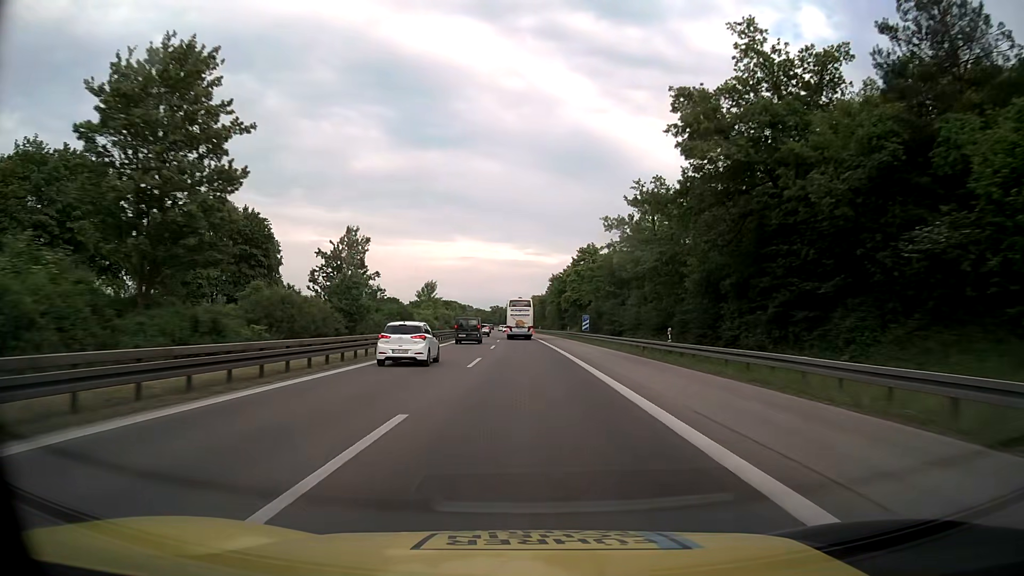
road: motorway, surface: asphalt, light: Day
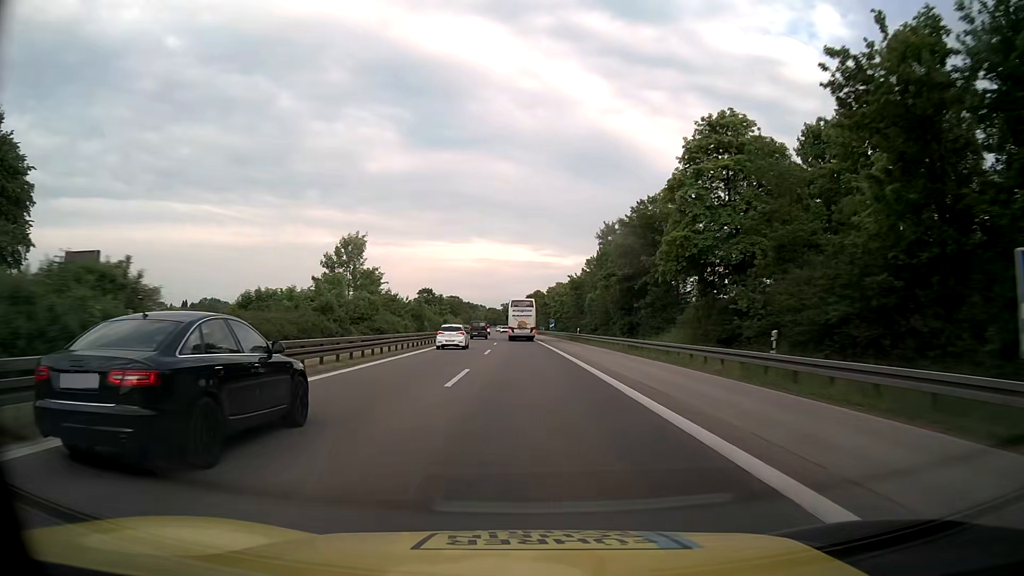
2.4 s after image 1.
(-0.8, +61.4) m; -1°
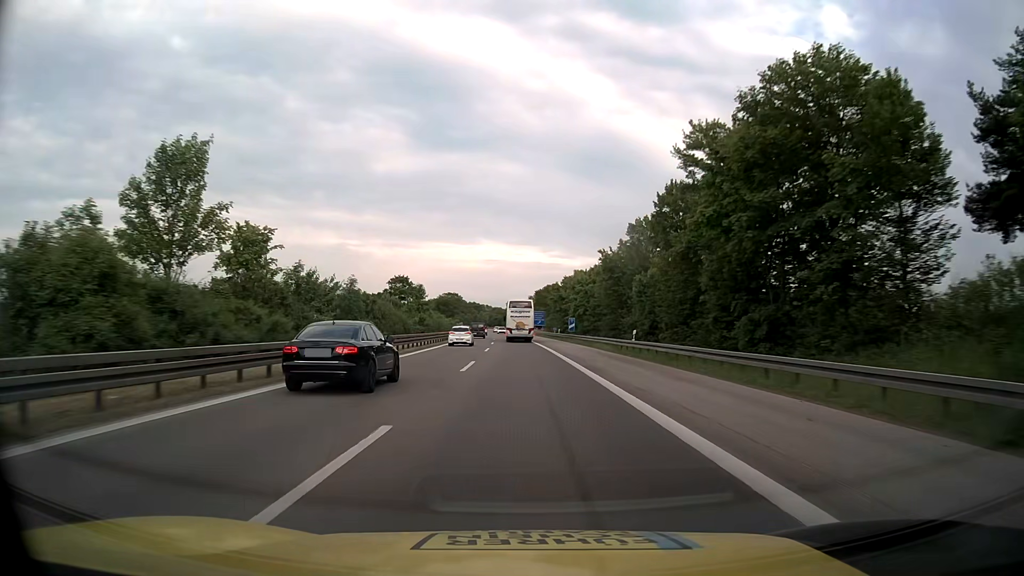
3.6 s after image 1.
(-0.1, +30.7) m; -1°
(0, +10) (0, +20) (0, +30) (0, +40) (-1, +50) (-1, +60) (-1, +70) (-2, +80) (-2, +90) (-3, +100) m
